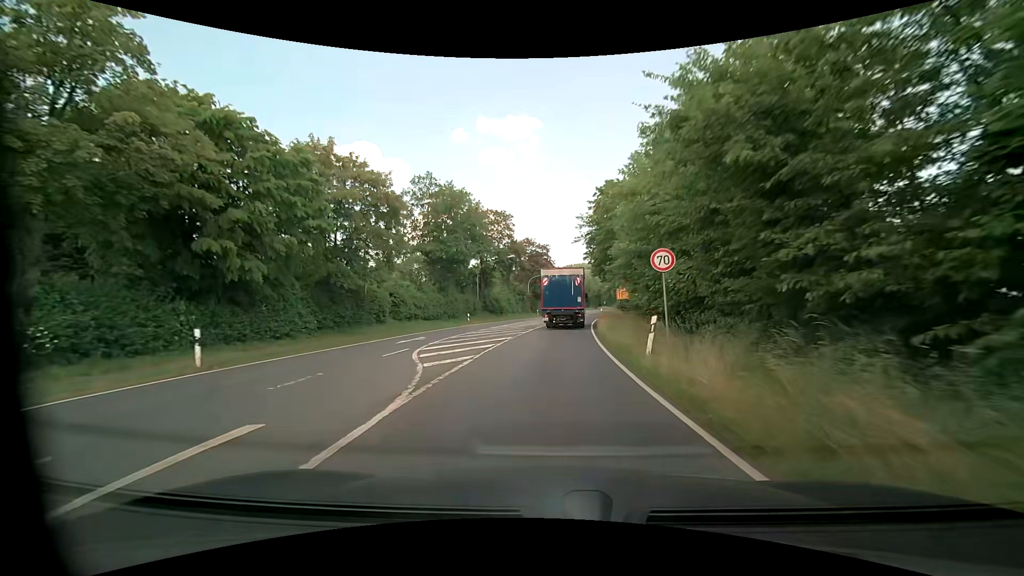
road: primary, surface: asphalt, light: Day
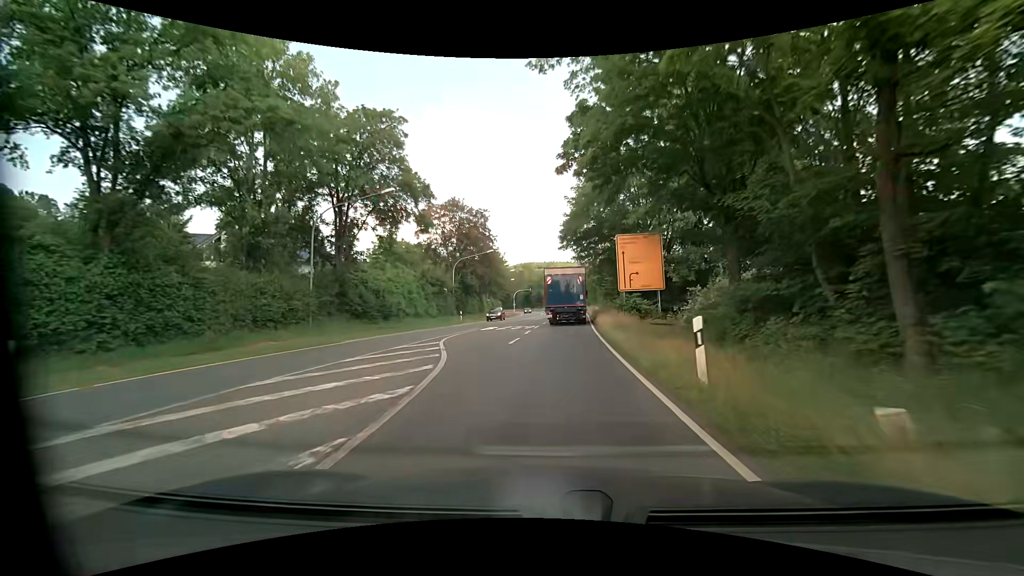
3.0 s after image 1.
(+1.9, +38.9) m; +6°
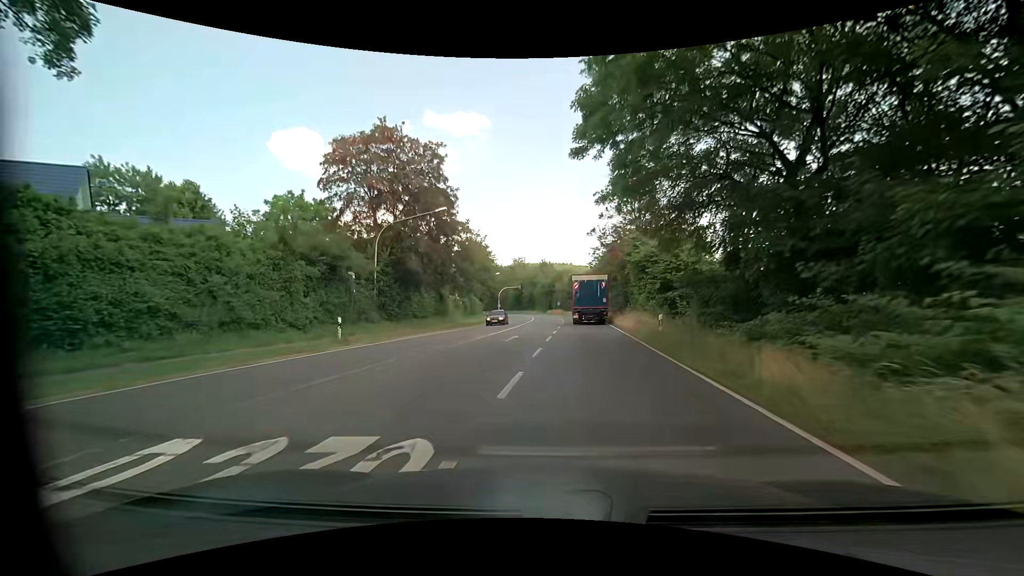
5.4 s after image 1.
(+0.4, +28.5) m; 0°
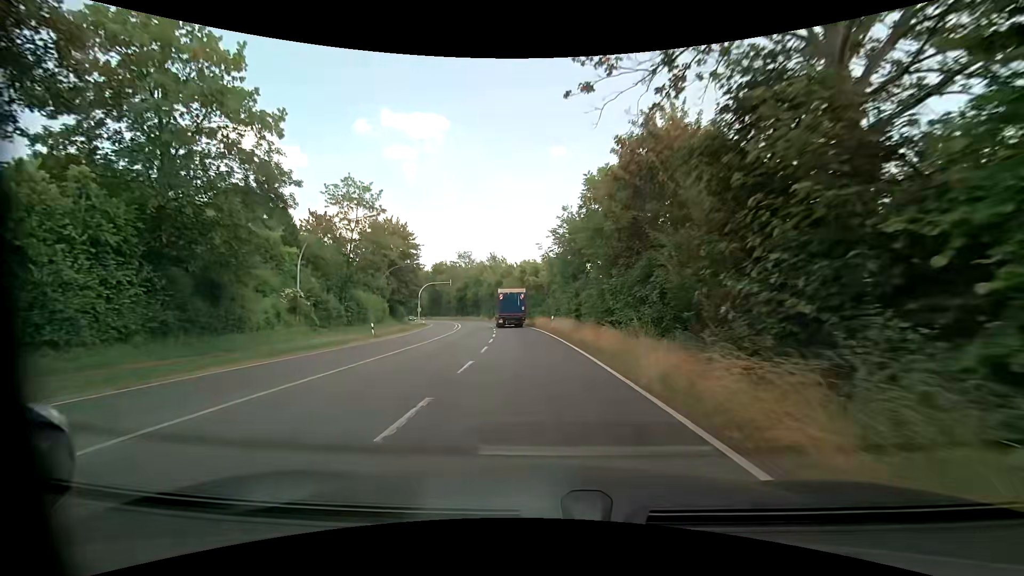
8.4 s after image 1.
(+2.7, +32.8) m; +5°
